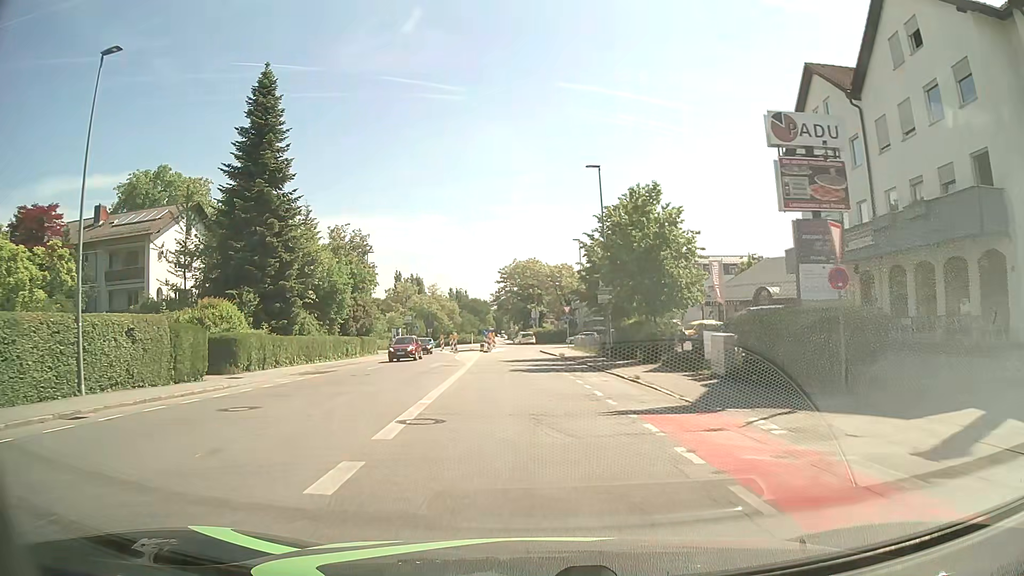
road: tertiary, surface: asphalt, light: Day
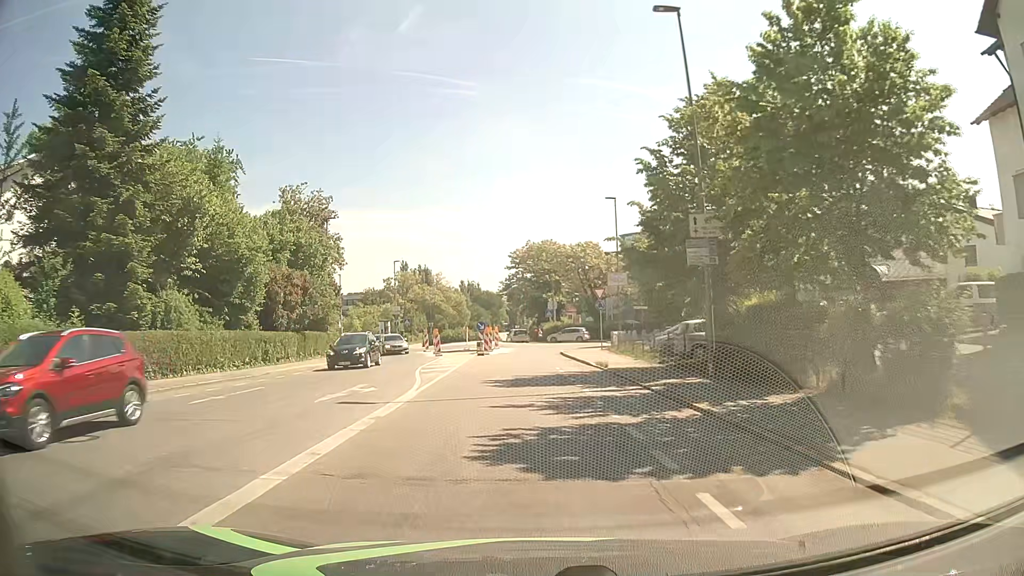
(-0.2, +18.2) m; -2°
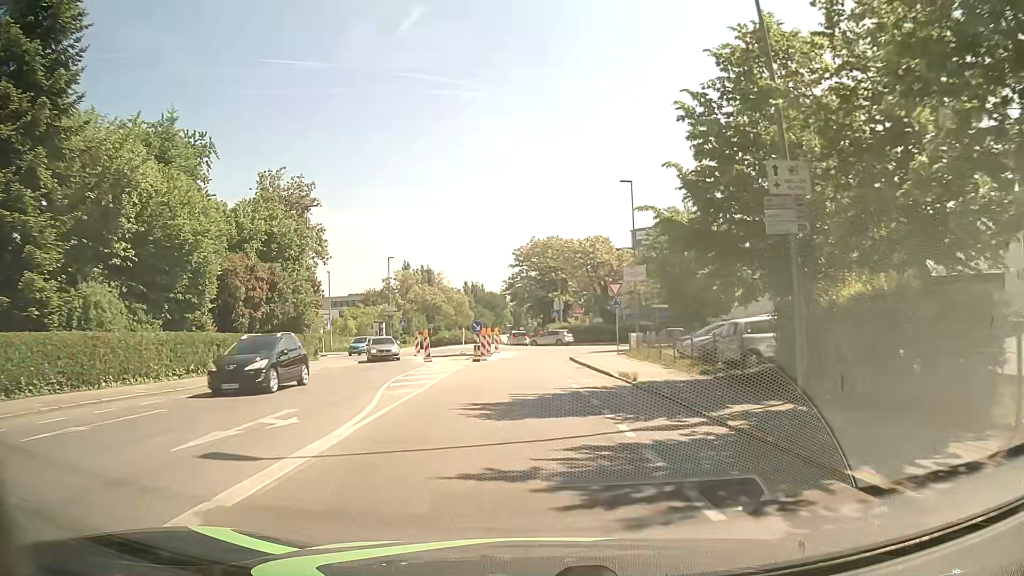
(0.0, +5.7) m; 0°
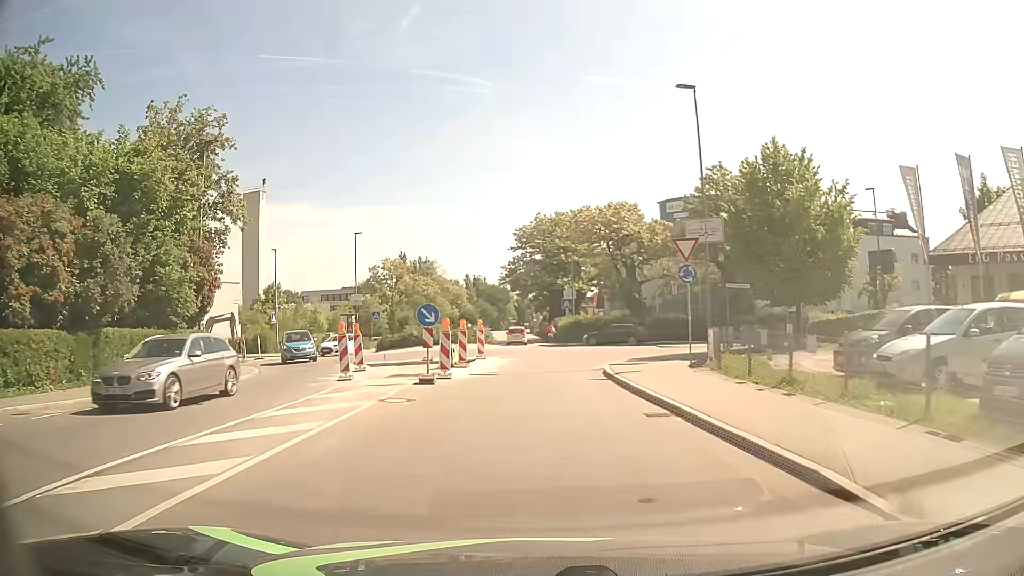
(0.0, +15.8) m; 0°
